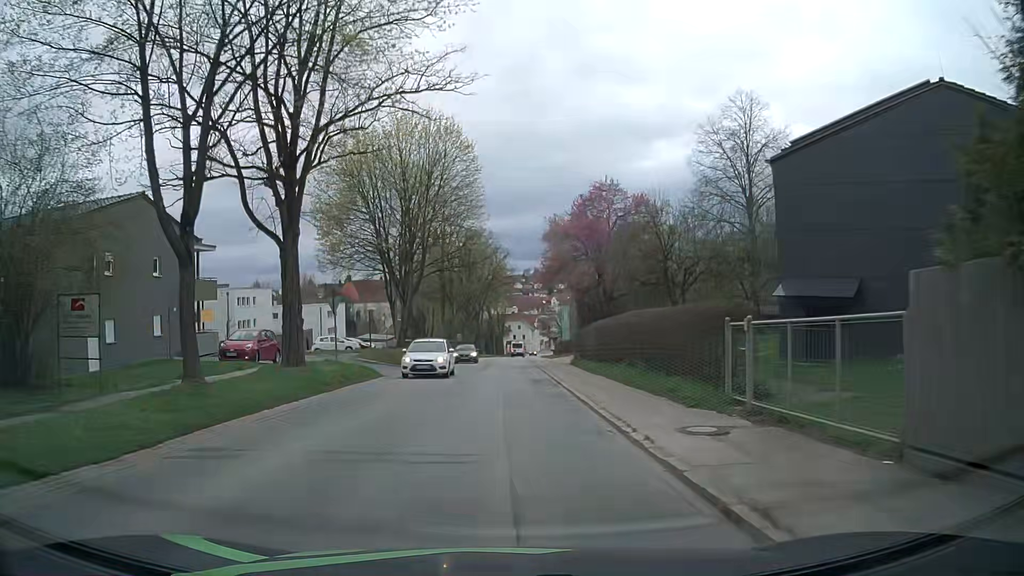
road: secondary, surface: asphalt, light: Day
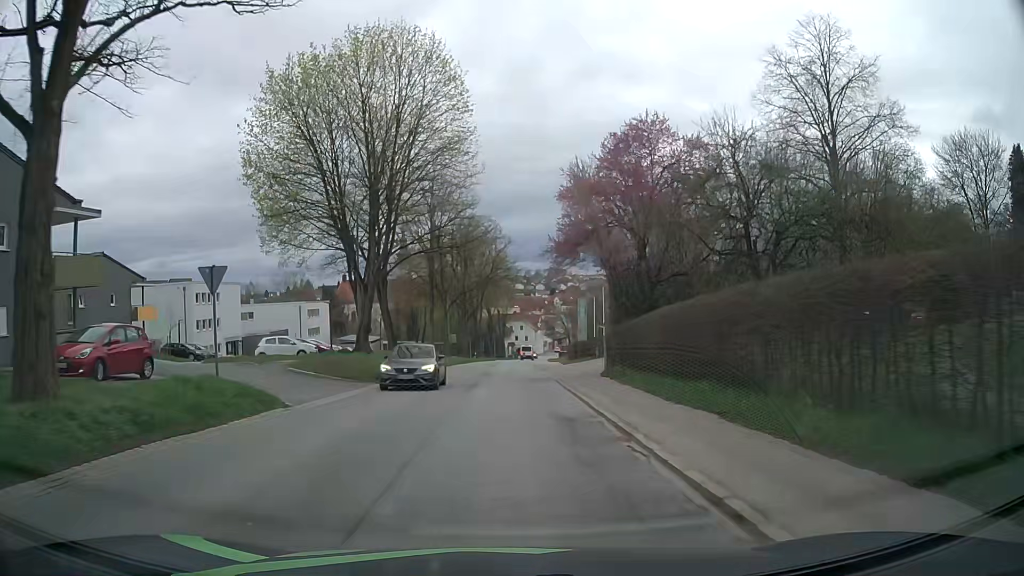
(+0.1, +12.4) m; +1°
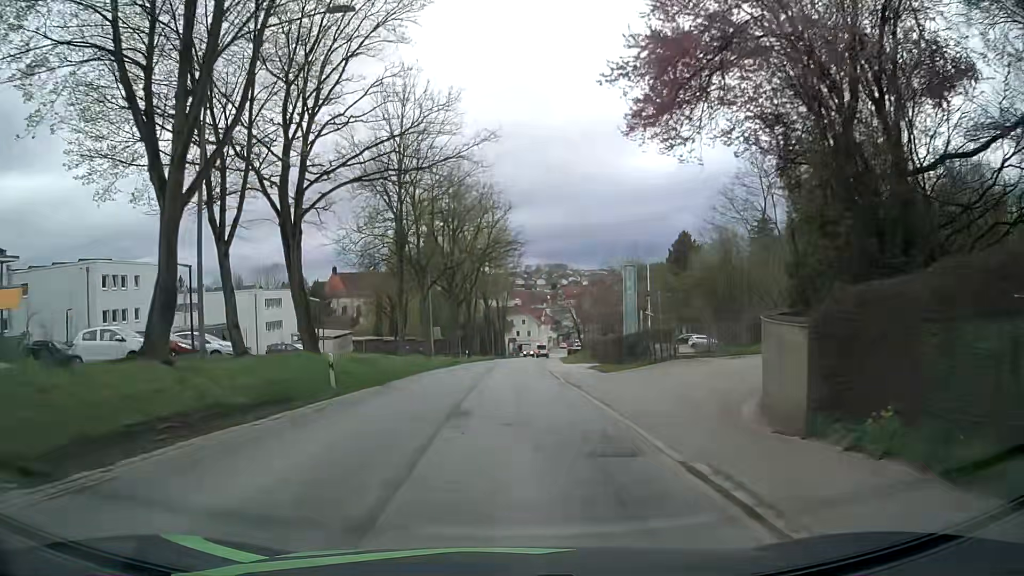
(-0.5, +18.9) m; -2°
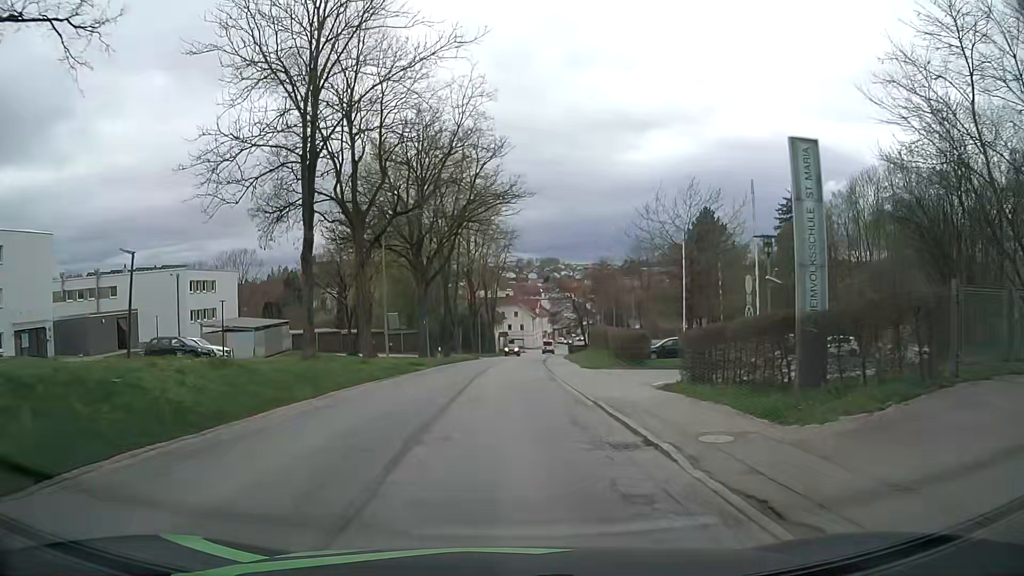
(+0.3, +19.3) m; +1°
